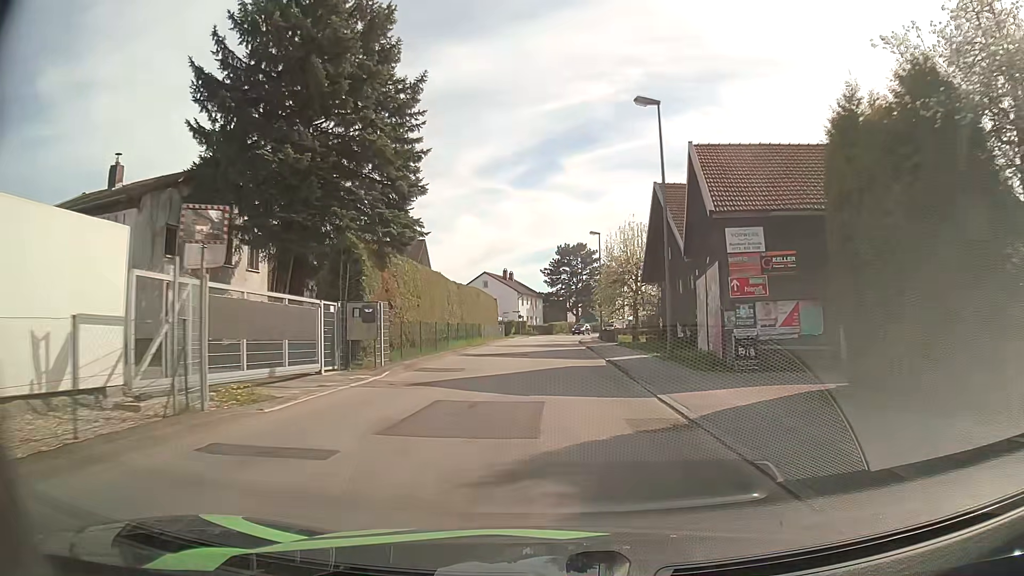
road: unclassified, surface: asphalt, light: Day
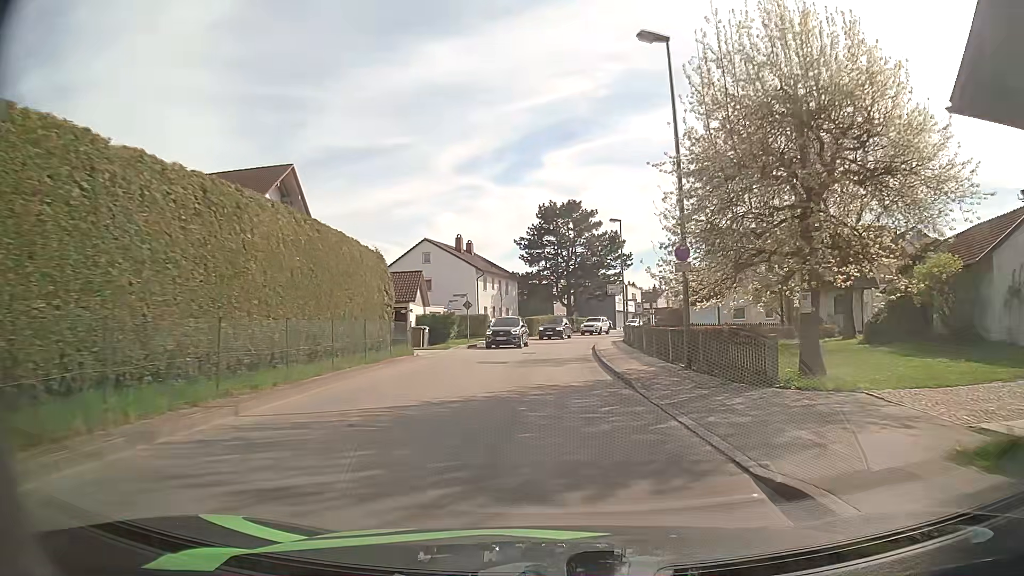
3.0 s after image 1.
(+0.4, +35.6) m; 0°
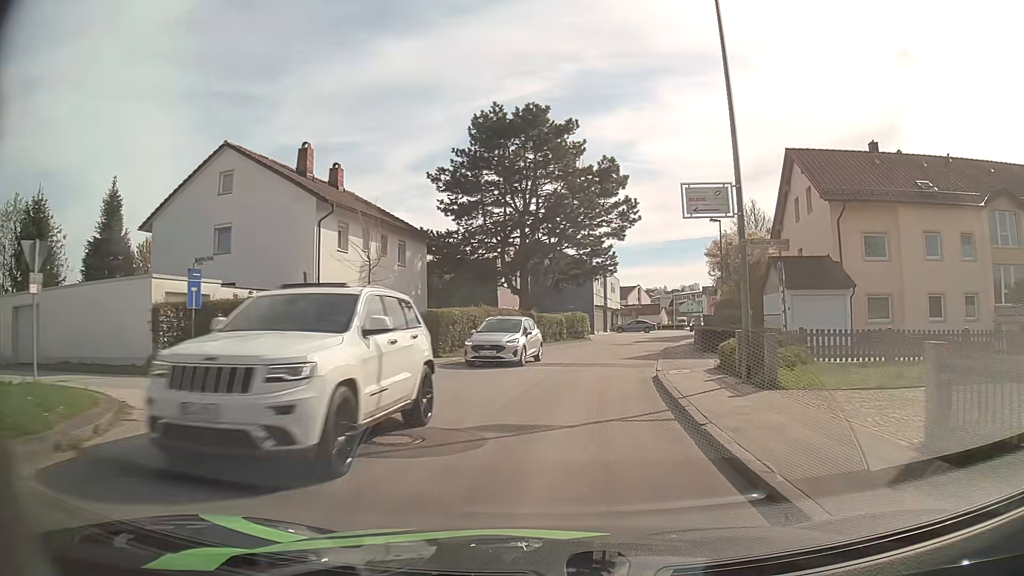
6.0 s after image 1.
(+1.1, +34.4) m; +5°
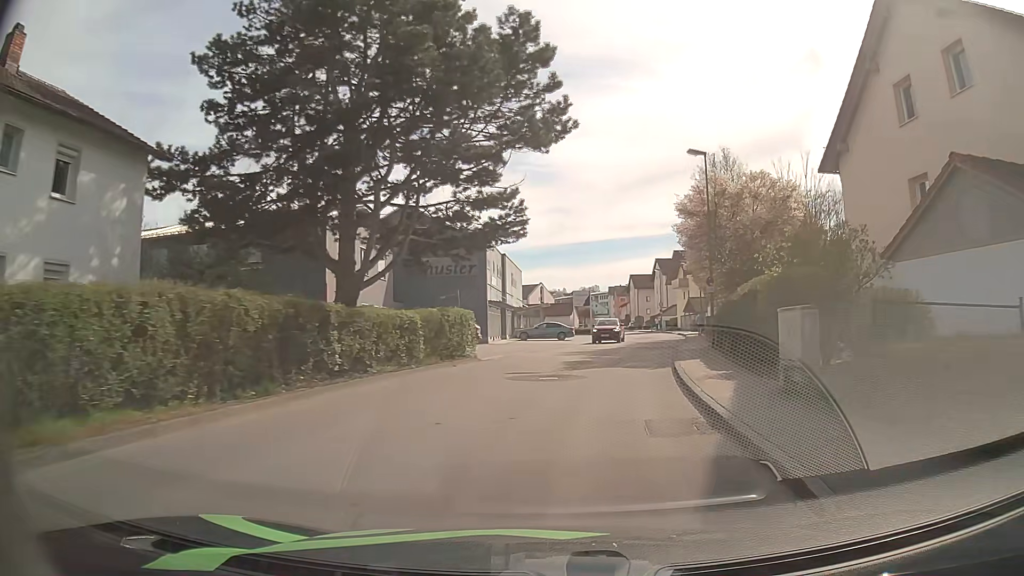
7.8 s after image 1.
(+1.3, +20.9) m; +9°
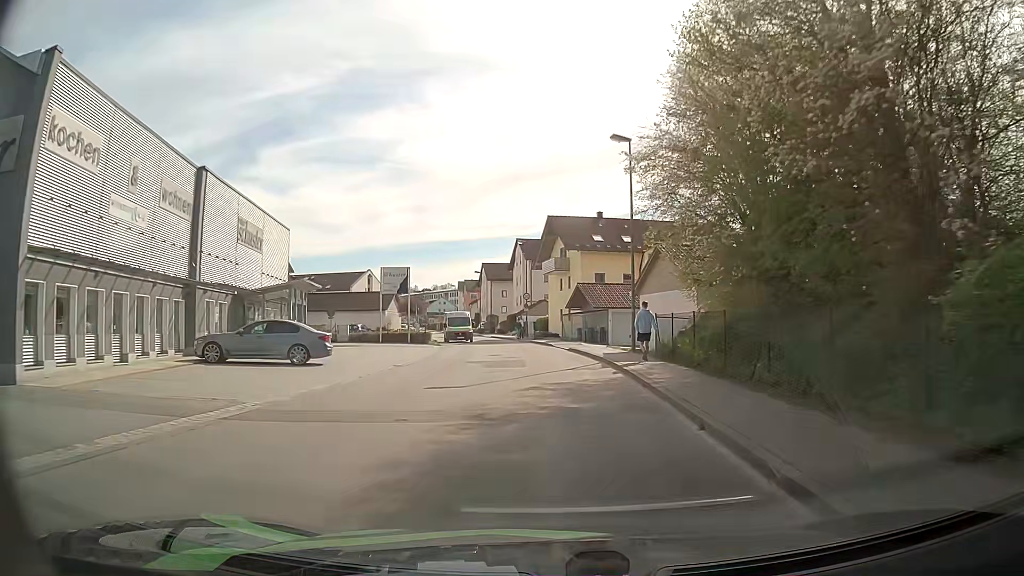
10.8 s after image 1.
(+3.8, +32.6) m; +12°
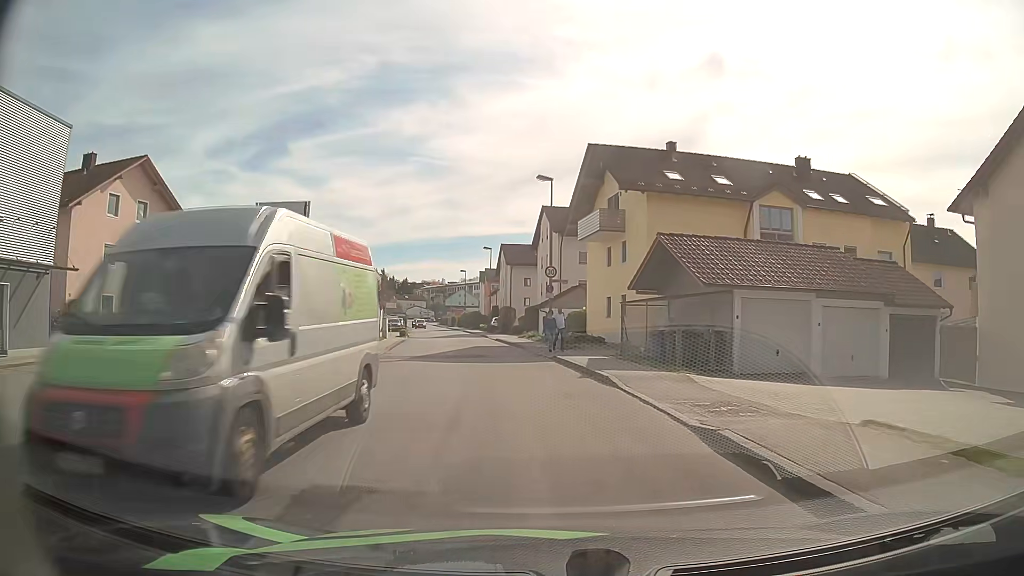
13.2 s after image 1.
(-0.5, +24.7) m; -2°
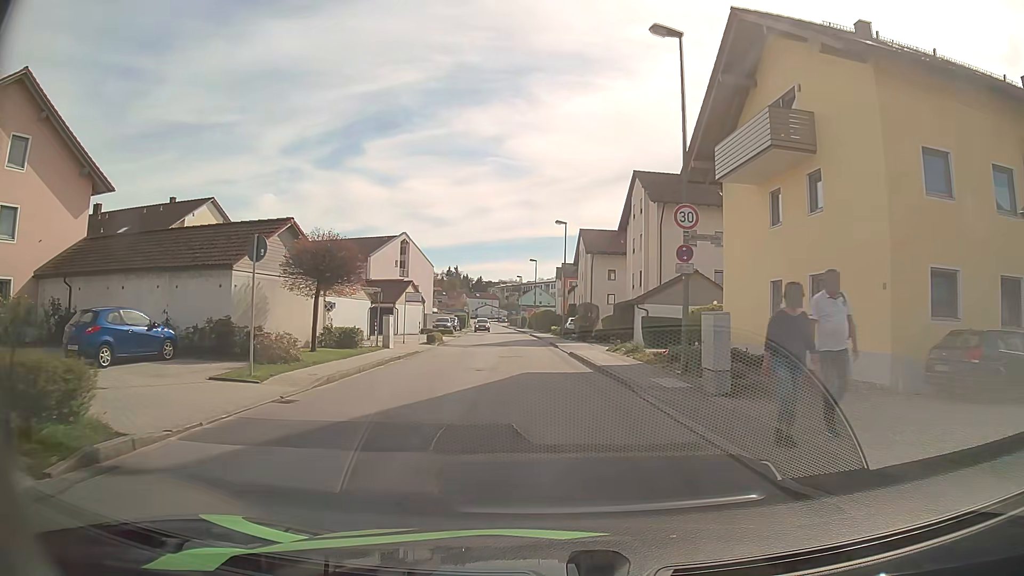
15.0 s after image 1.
(-1.2, +17.6) m; -7°
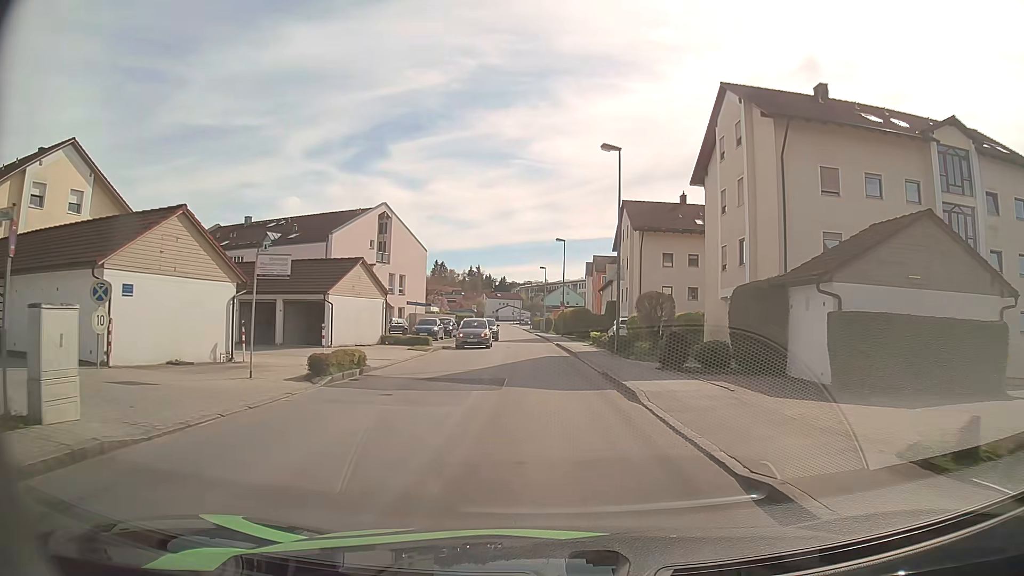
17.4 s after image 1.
(-0.7, +21.4) m; -2°
(0, +10) (0, +20) (-1, +30) (-1, +40) (-2, +50) (-2, +60) (-3, +70) (-3, +80) (-4, +90) (-5, +100) m
